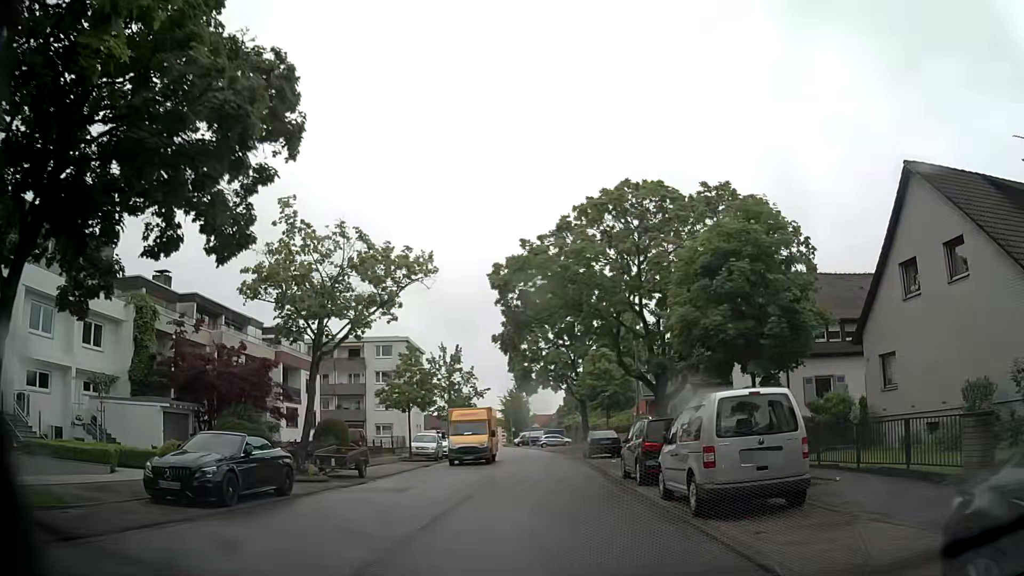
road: residential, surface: asphalt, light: Day
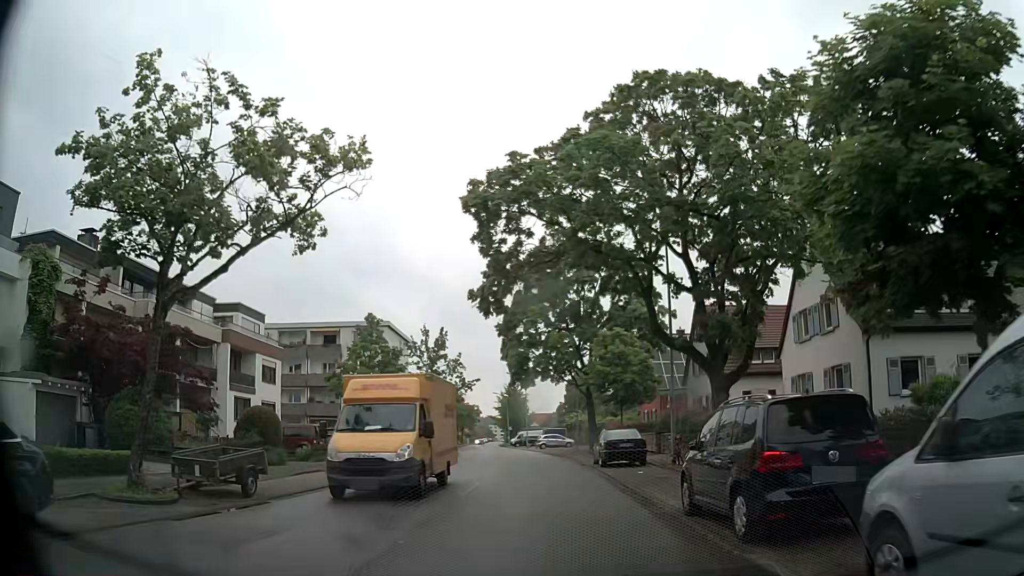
(0.0, +8.8) m; 0°
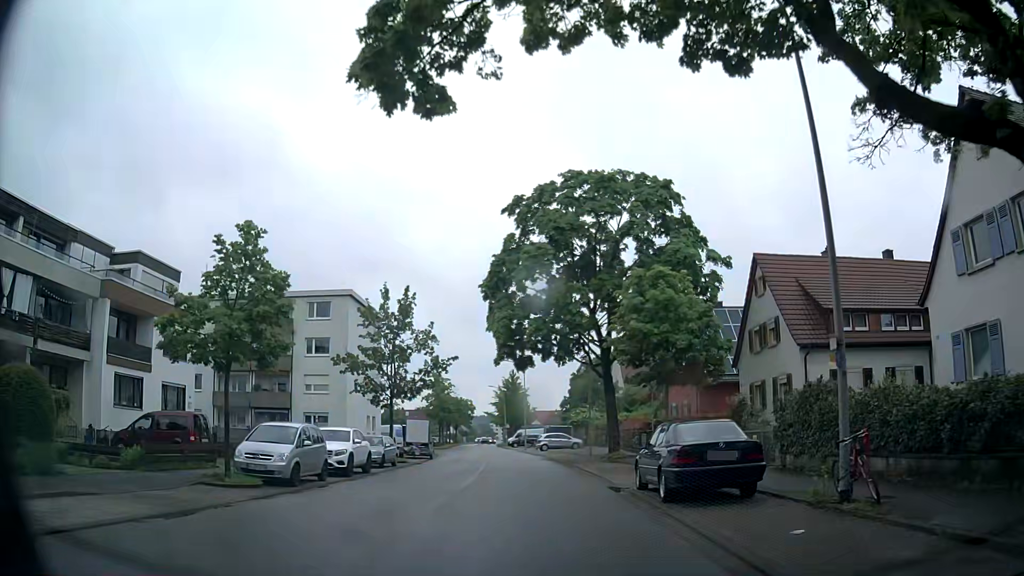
(+0.1, +13.3) m; 0°
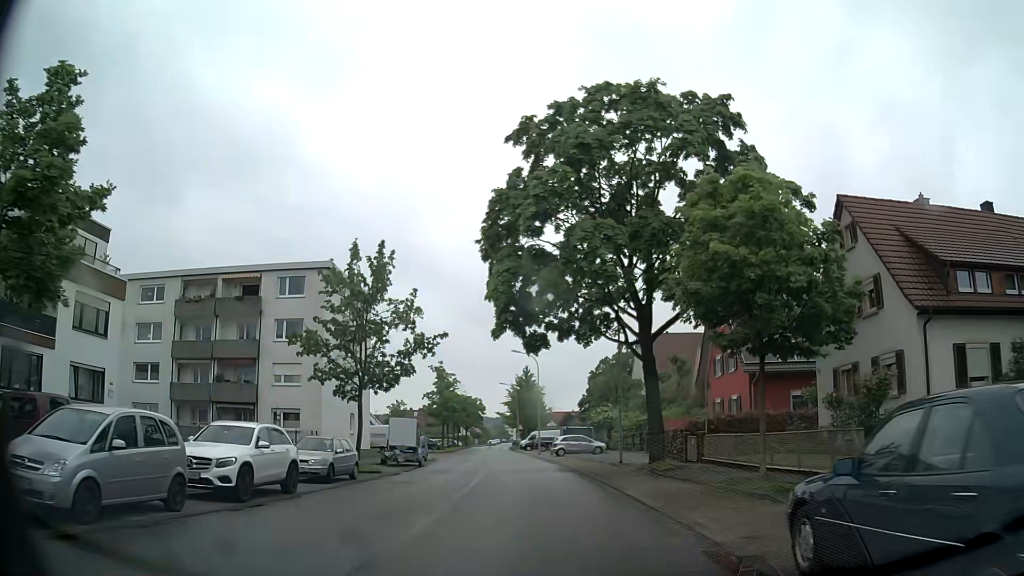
(-0.1, +8.9) m; -1°
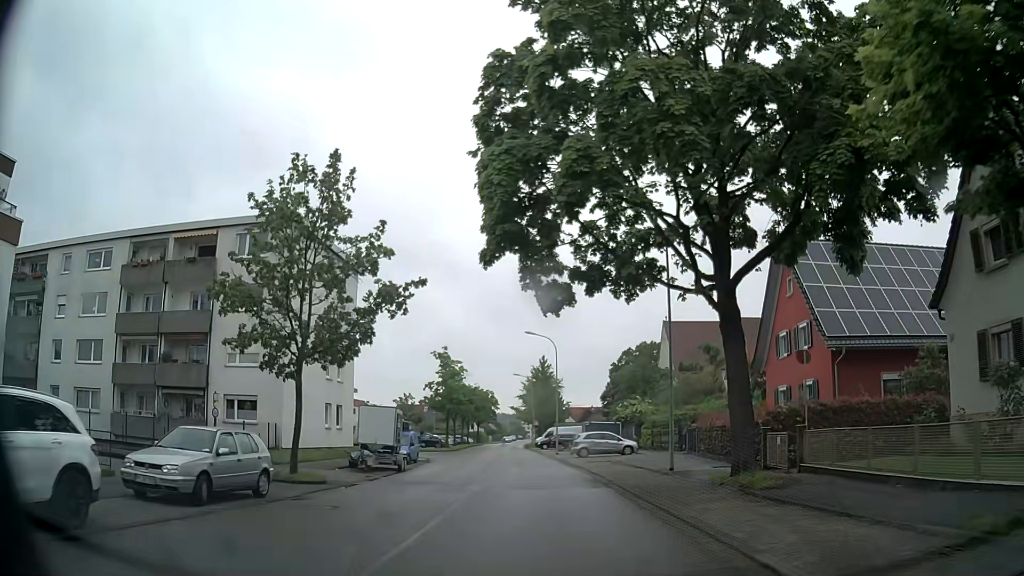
(-0.1, +8.9) m; -1°
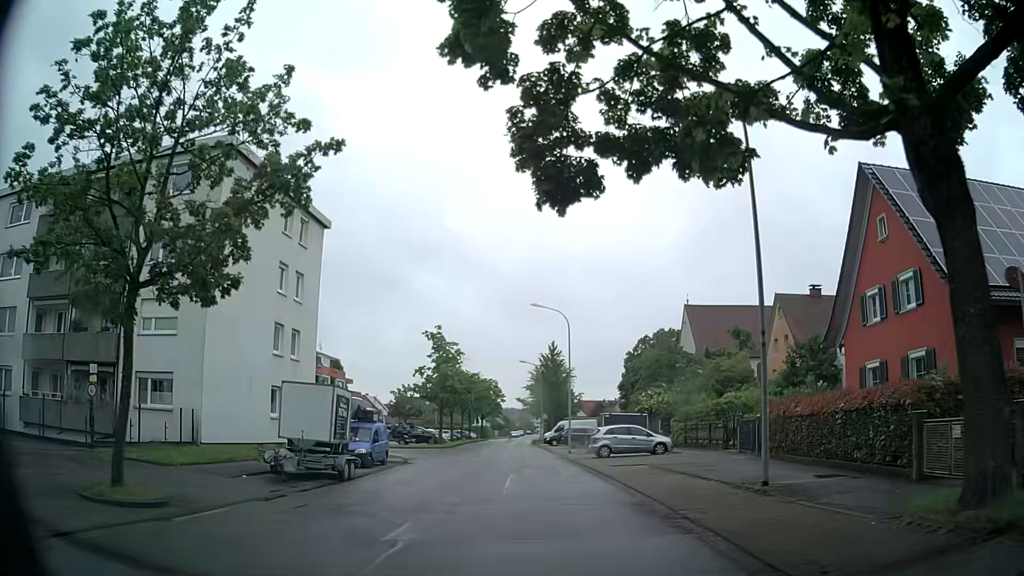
(-0.1, +9.0) m; 0°
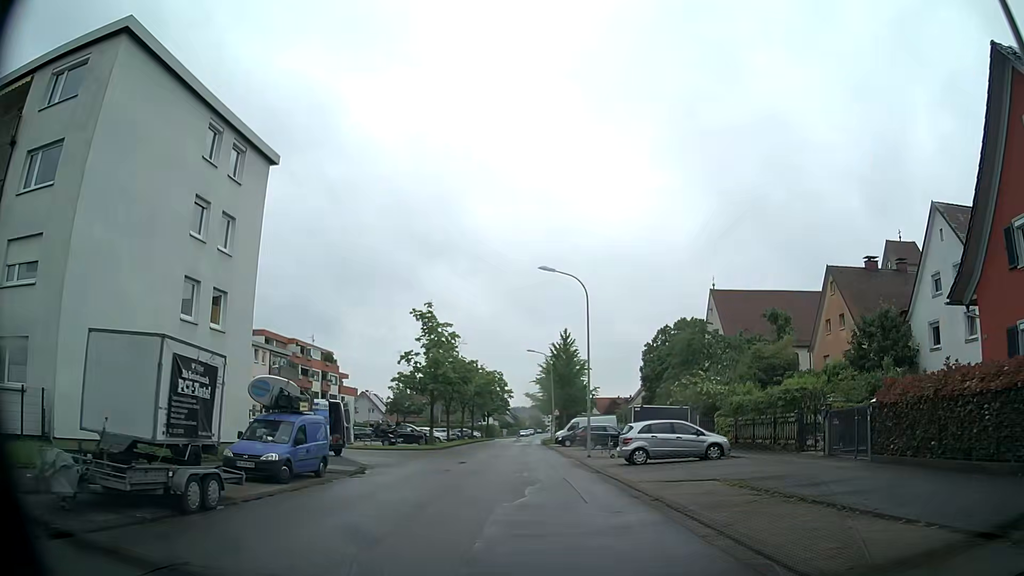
(-0.2, +9.1) m; -2°
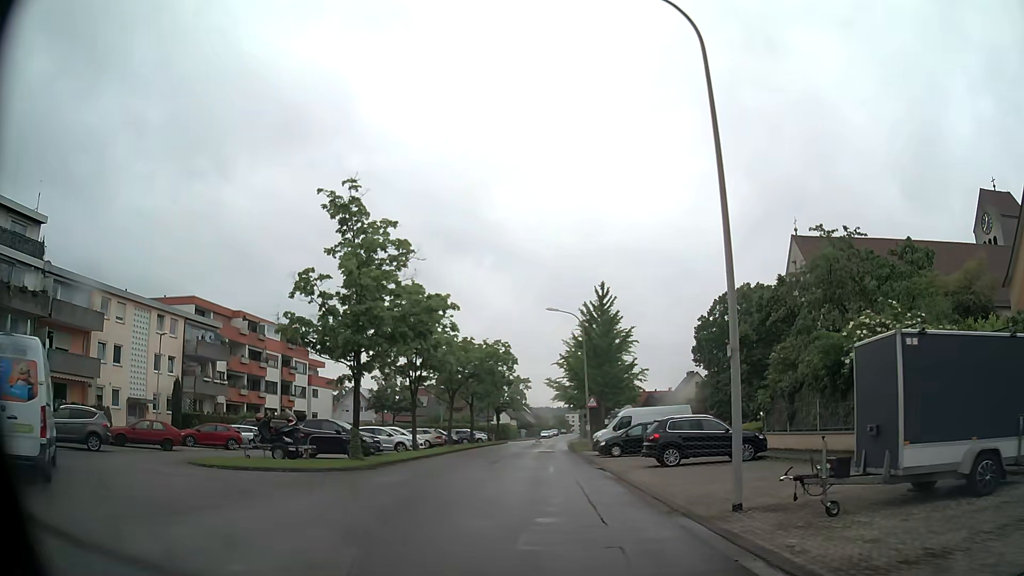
(-0.4, +22.5) m; -1°
(0, +10) (0, +20) (-1, +30) (-1, +40) (-1, +50) (-1, +60) (-1, +70) (0, +80) (0, +90) (0, +100) m
